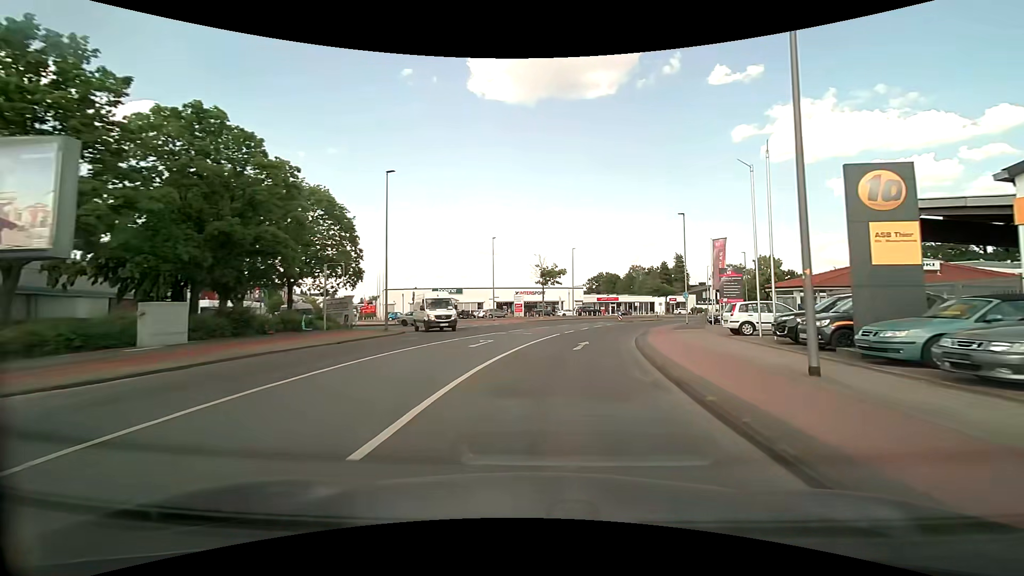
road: tertiary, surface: asphalt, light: Day
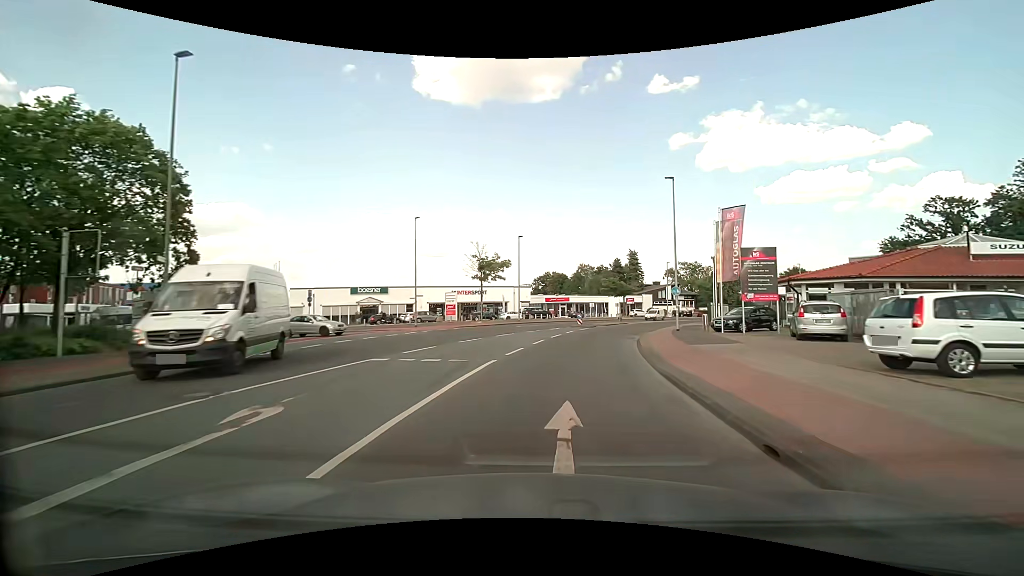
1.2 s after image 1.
(+0.8, +14.3) m; +6°
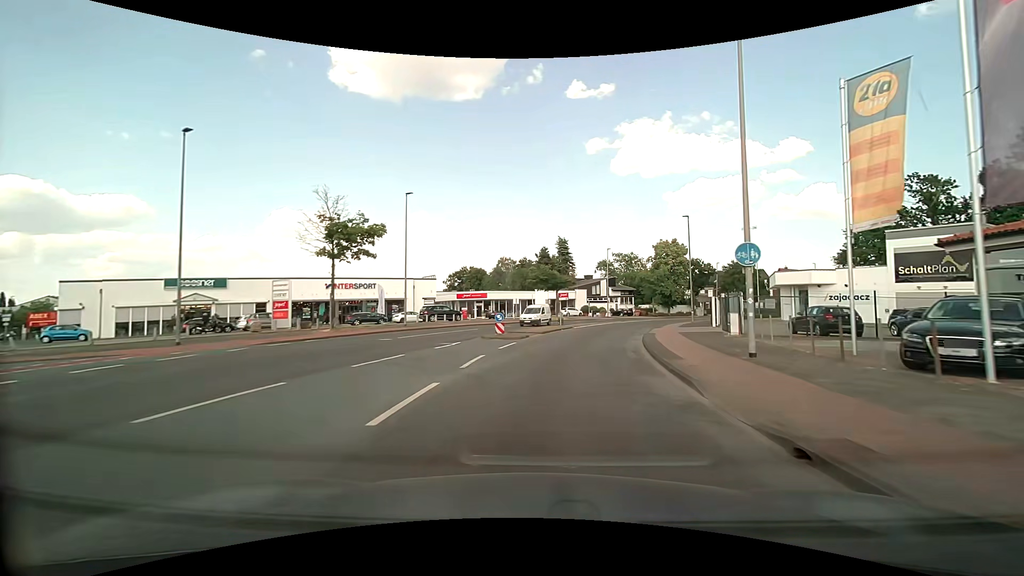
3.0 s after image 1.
(+1.6, +21.3) m; +9°
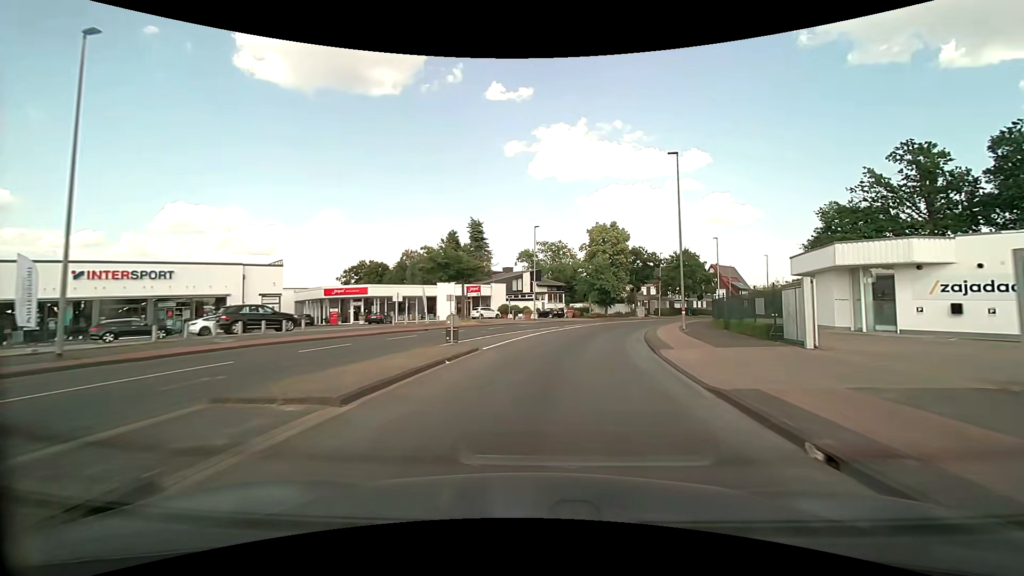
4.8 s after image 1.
(+1.8, +21.3) m; +10°
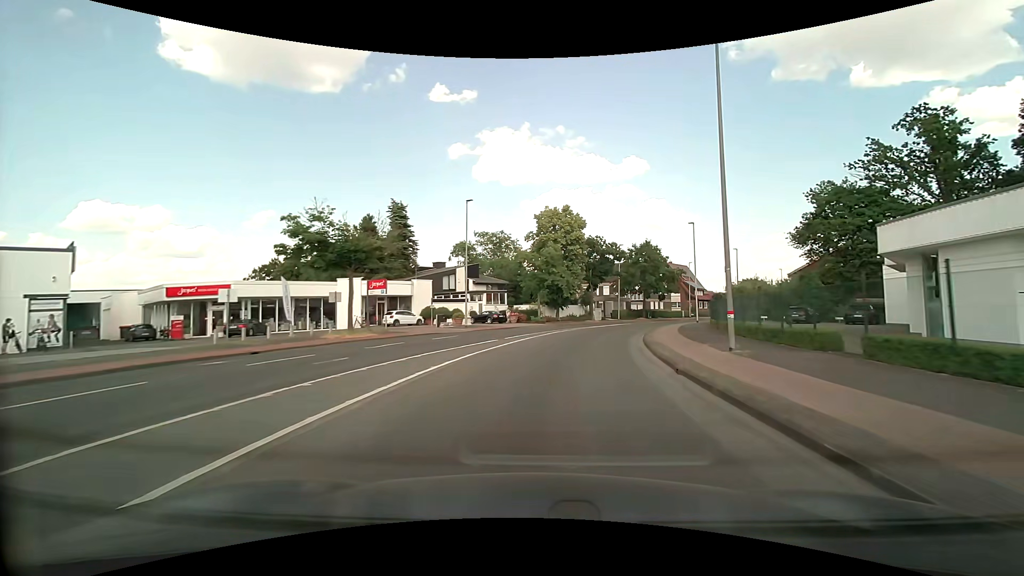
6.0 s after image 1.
(+0.8, +14.4) m; +6°
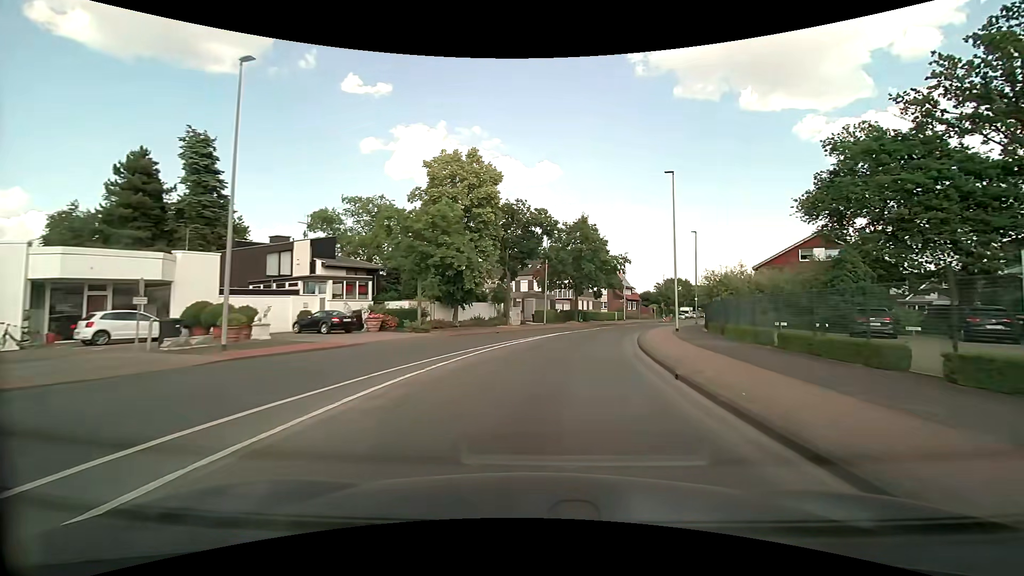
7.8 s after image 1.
(+1.9, +21.7) m; +10°
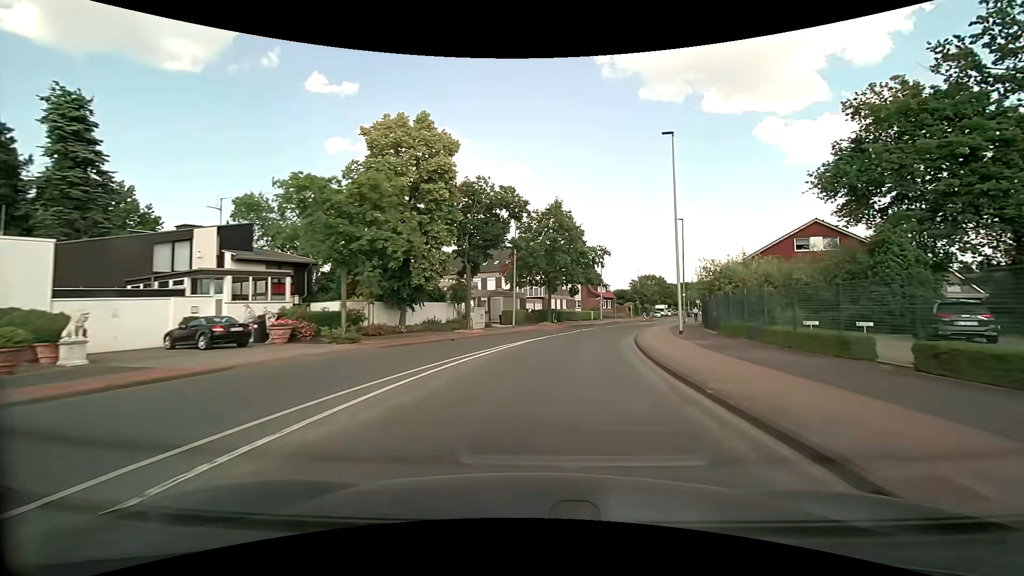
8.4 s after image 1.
(+0.2, +7.3) m; +3°
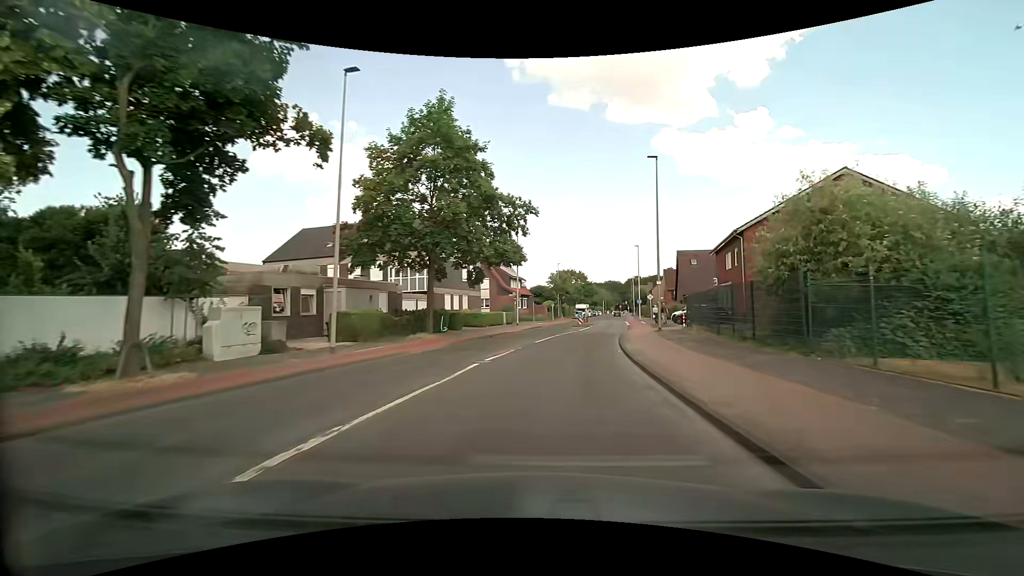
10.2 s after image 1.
(+2.0, +21.8) m; +10°
(0, +10) (+1, +20) (+3, +30) (+5, +40) (+7, +49) (+9, +59) (+10, +69) (+12, +79) (+13, +89) (+15, +99) m
